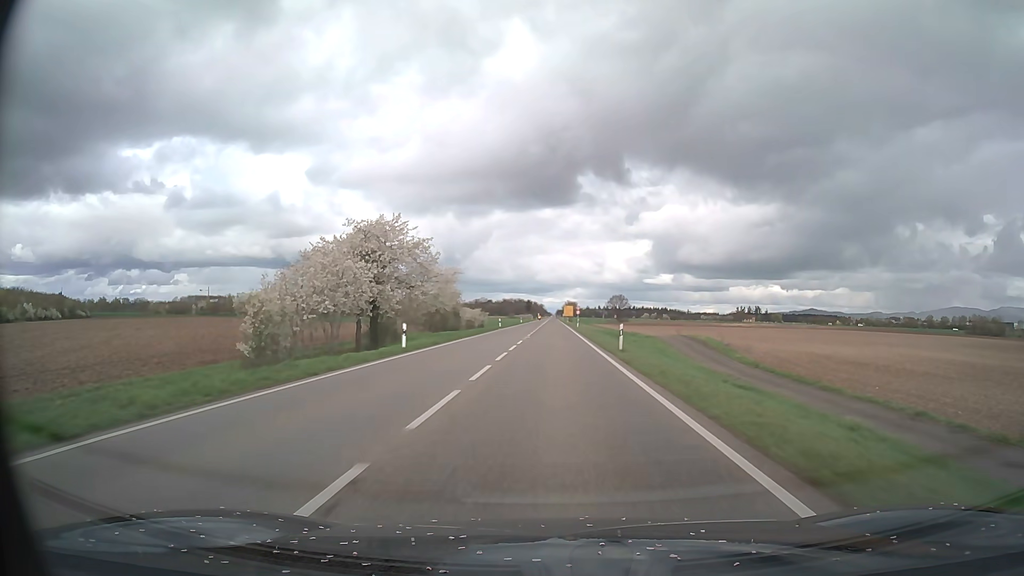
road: primary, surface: asphalt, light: Day
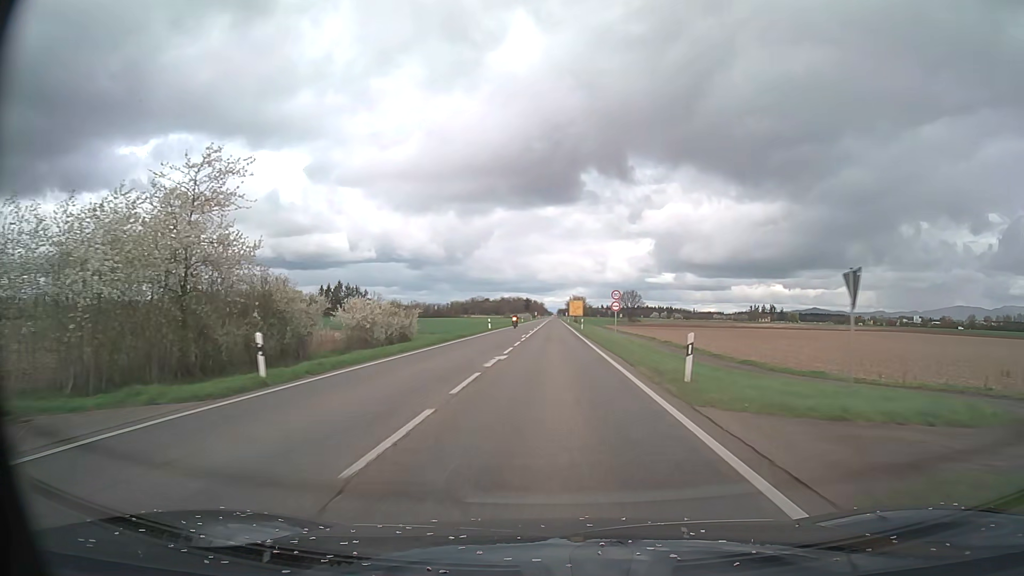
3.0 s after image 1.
(0.0, +62.7) m; 0°
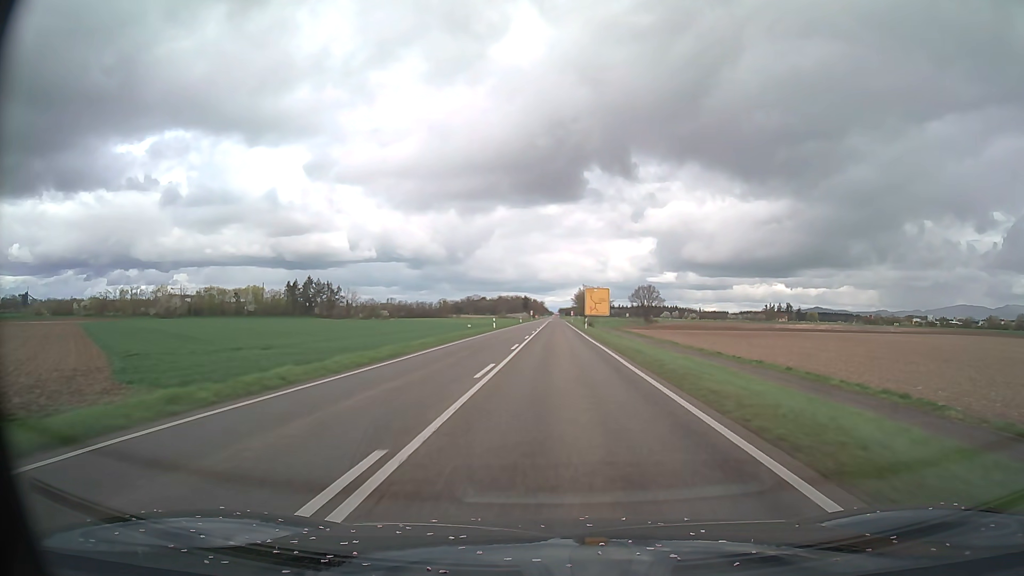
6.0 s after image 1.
(-0.1, +62.7) m; 0°
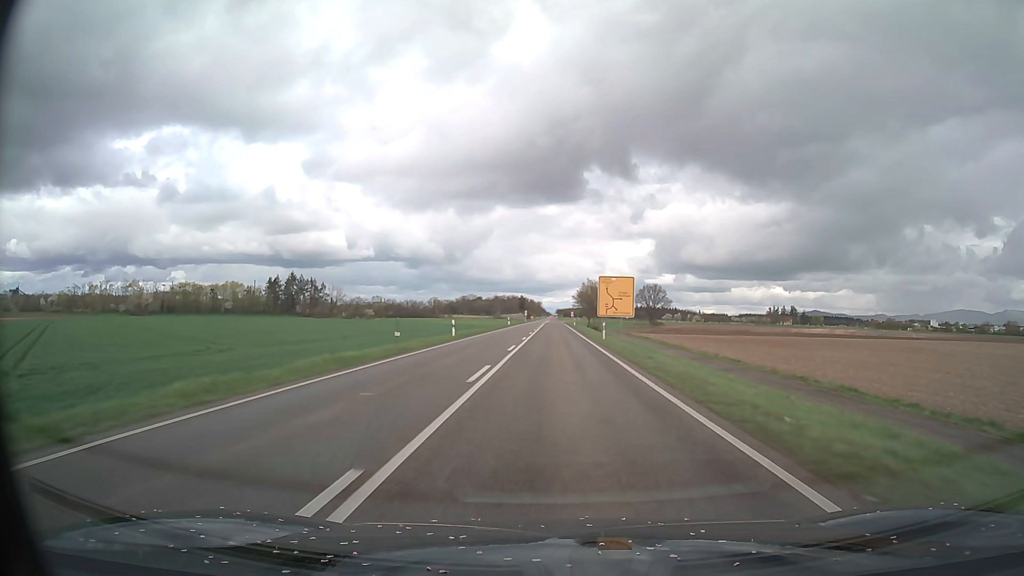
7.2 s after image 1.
(0.0, +25.0) m; 0°
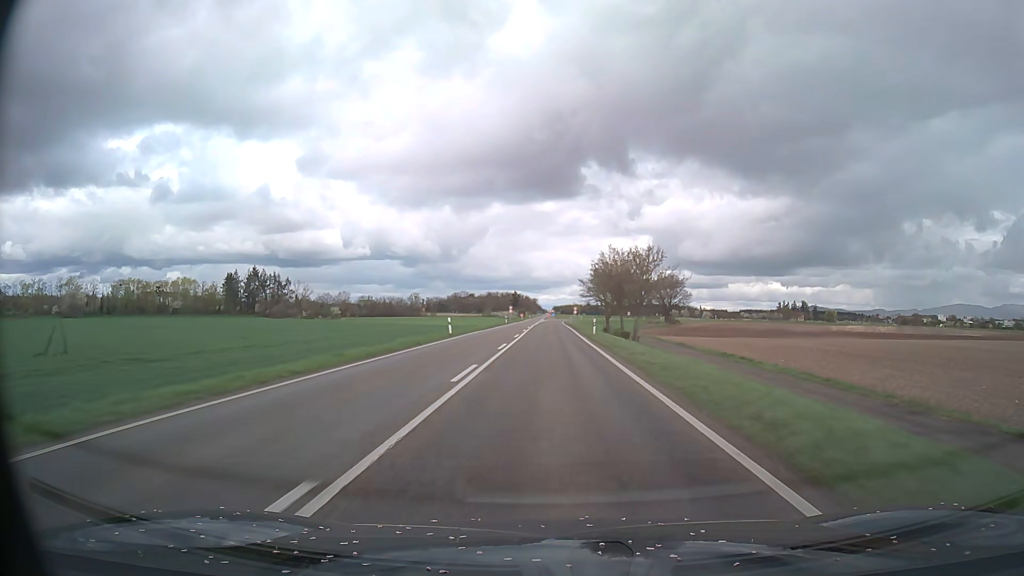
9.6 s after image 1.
(+0.2, +48.4) m; 0°
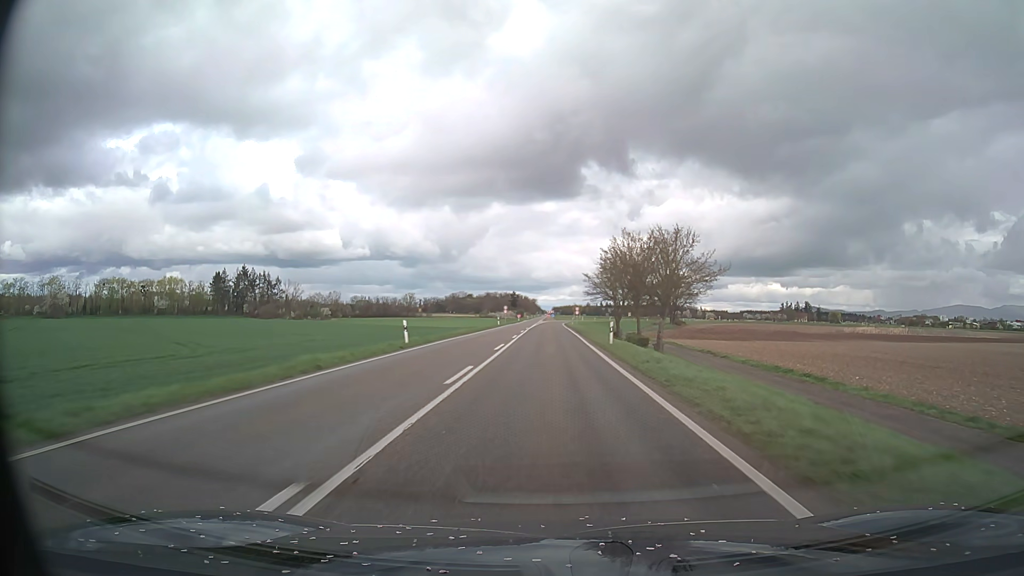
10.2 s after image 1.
(0.0, +11.5) m; 0°
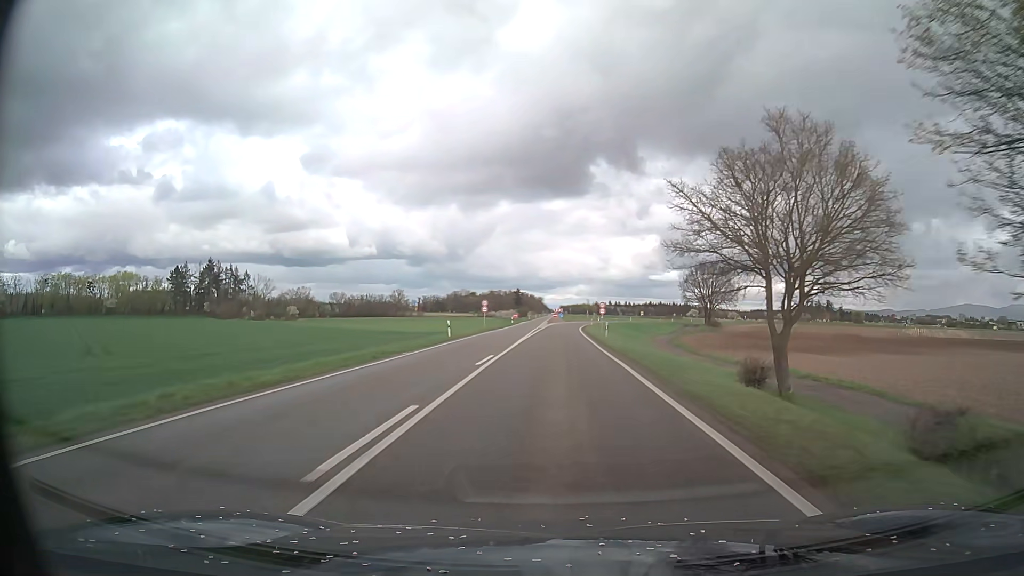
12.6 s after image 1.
(-0.2, +43.1) m; -1°
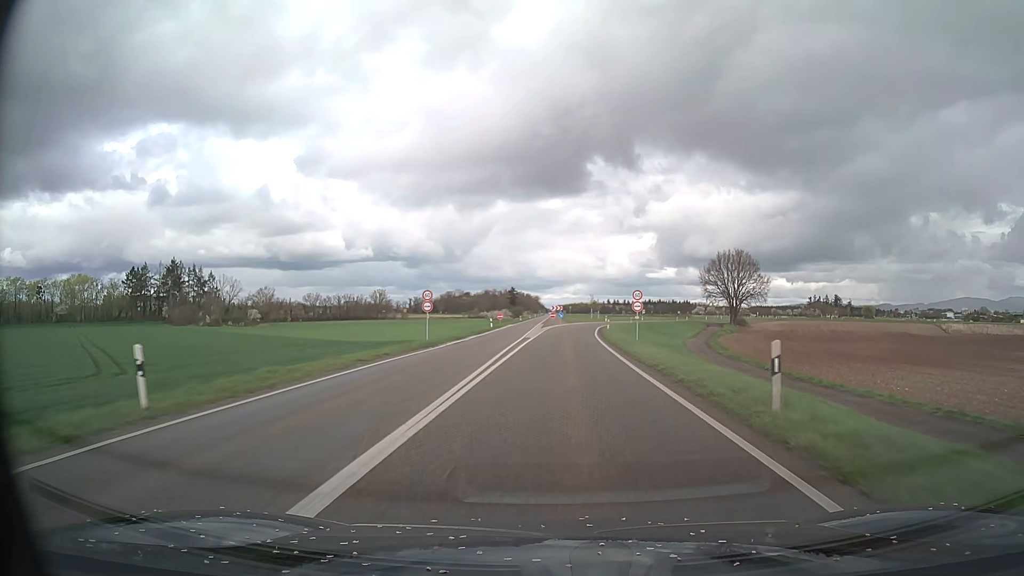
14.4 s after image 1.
(+0.1, +29.7) m; 0°
(0, +10) (0, +20) (0, +30) (+1, +40) (+1, +50) (+2, +60) (+2, +70) (+4, +80) (+5, +90) (+7, +100) m
